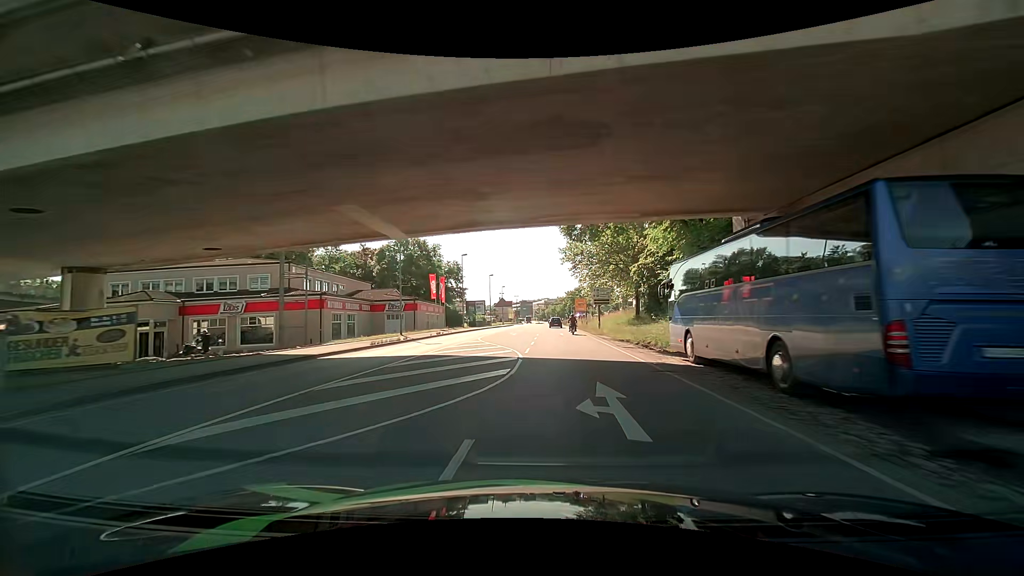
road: primary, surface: asphalt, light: Day
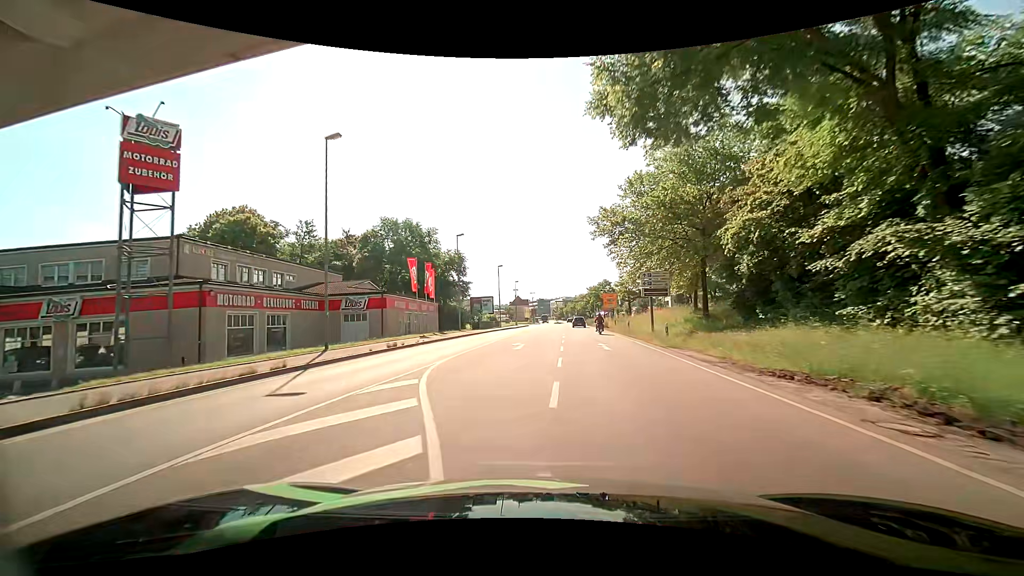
(-0.7, +16.9) m; -1°
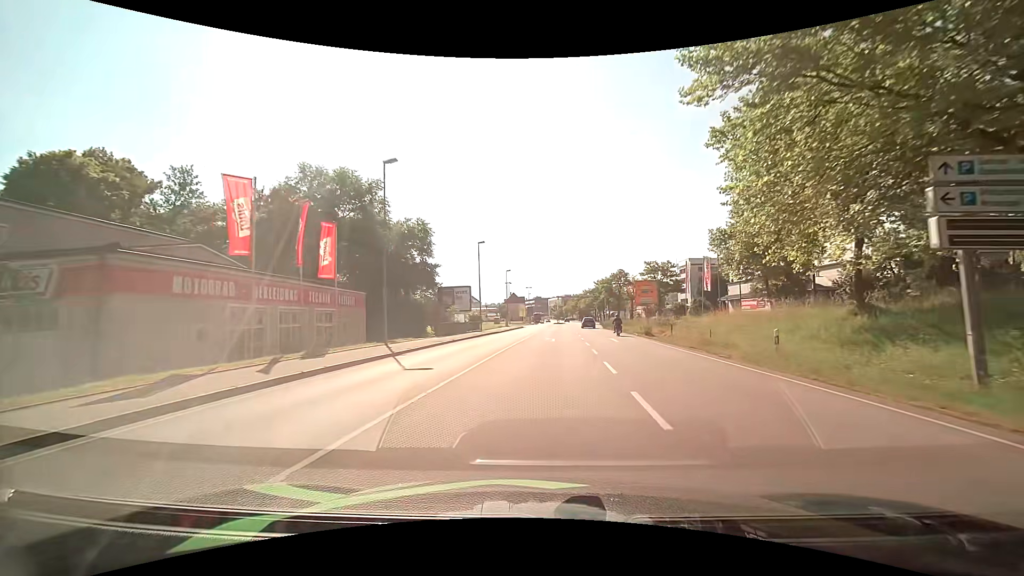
(+0.1, +25.2) m; -1°
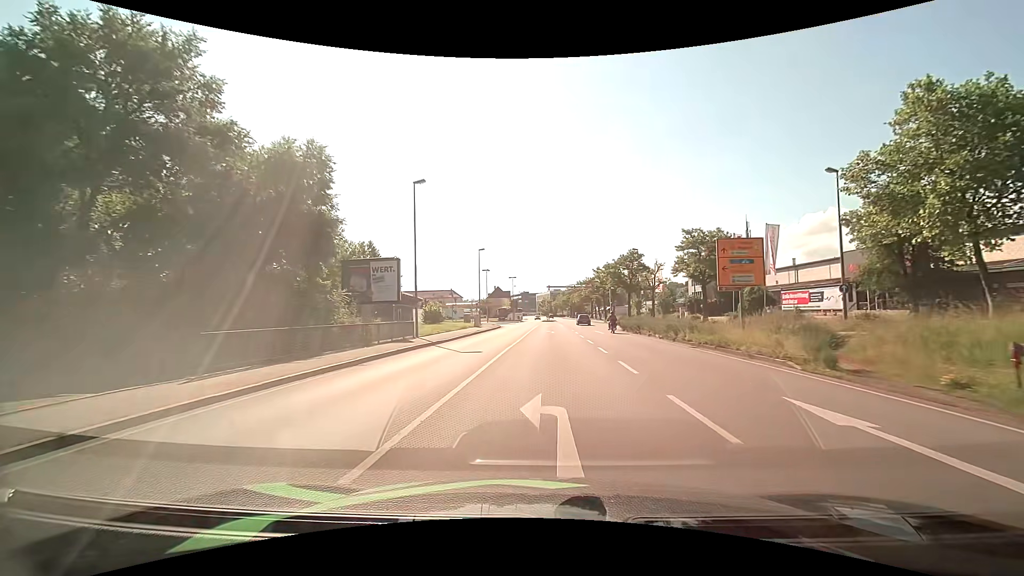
(+0.8, +24.6) m; +2°
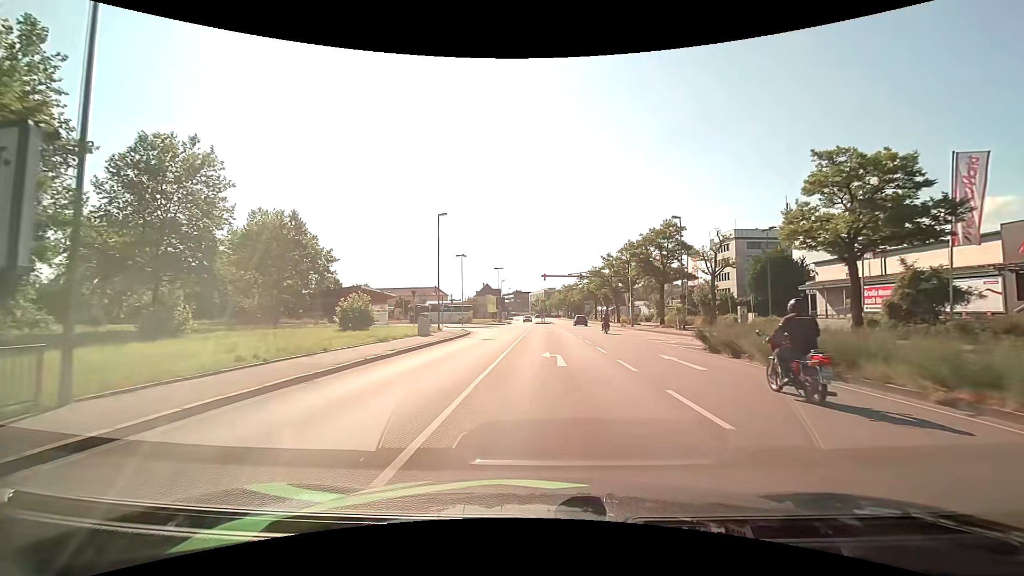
(+0.3, +23.2) m; +1°
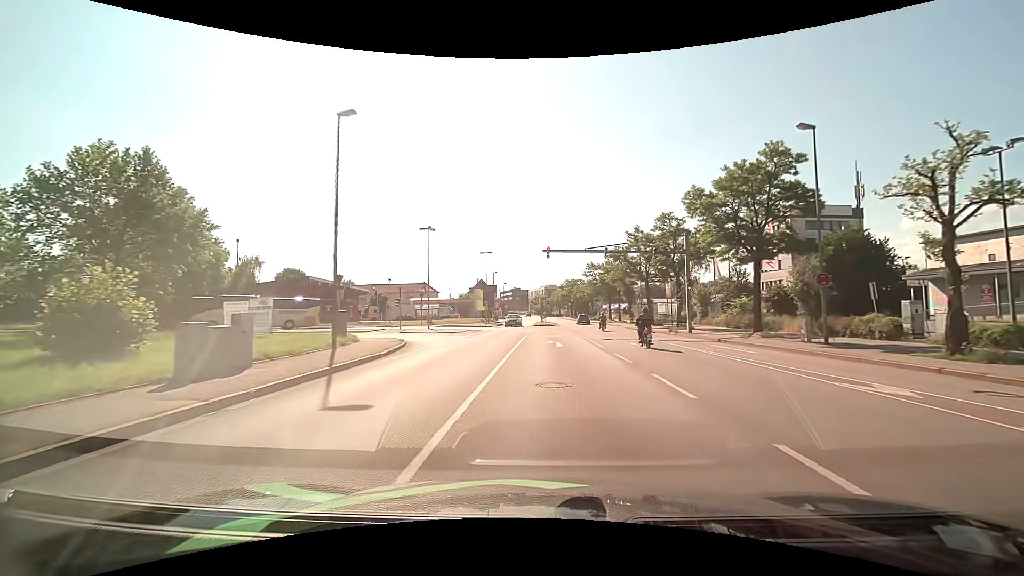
(-0.1, +21.5) m; 0°
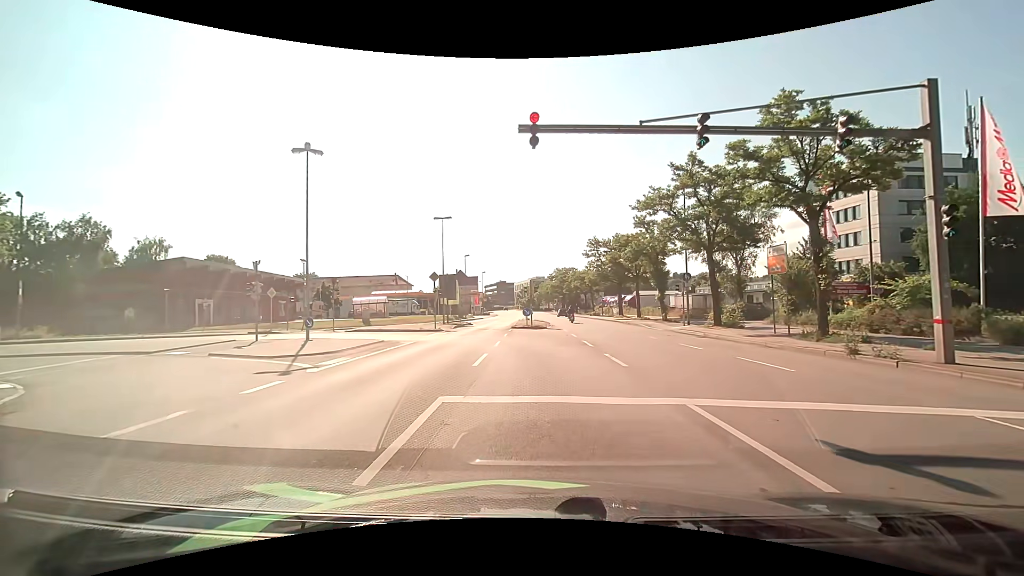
(+0.3, +22.3) m; +1°
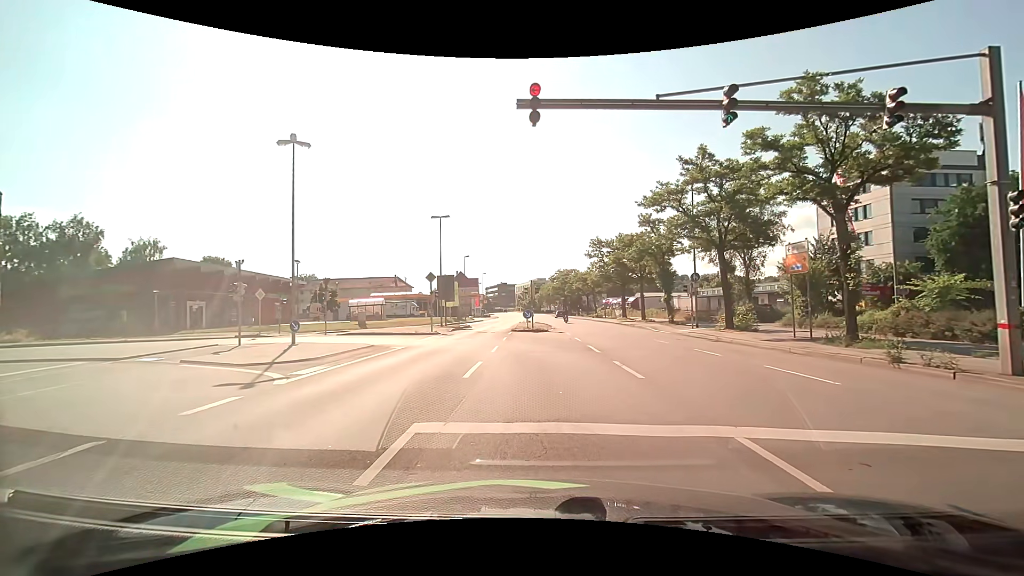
(0.0, +1.5) m; 0°
